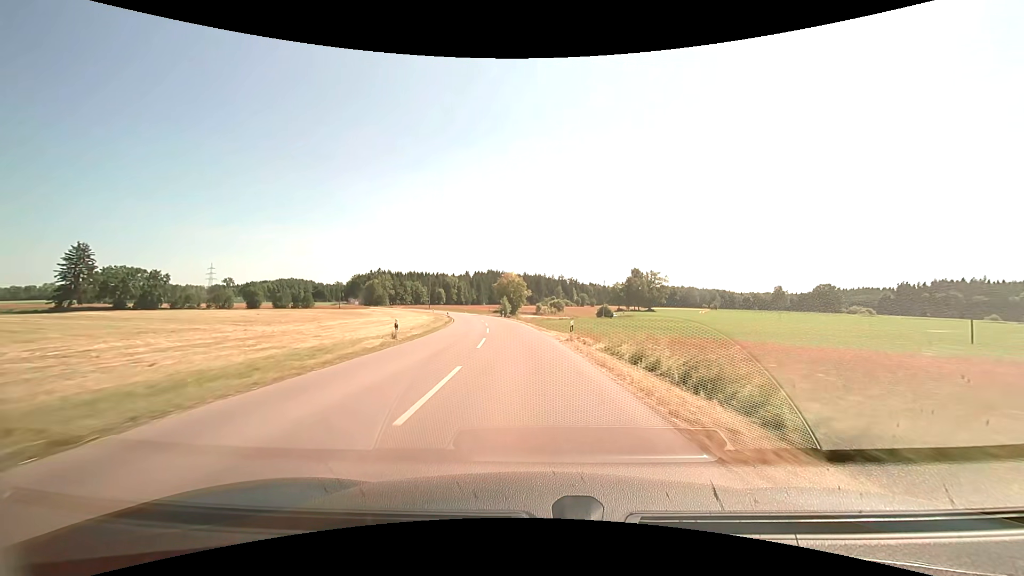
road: tertiary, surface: asphalt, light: Day
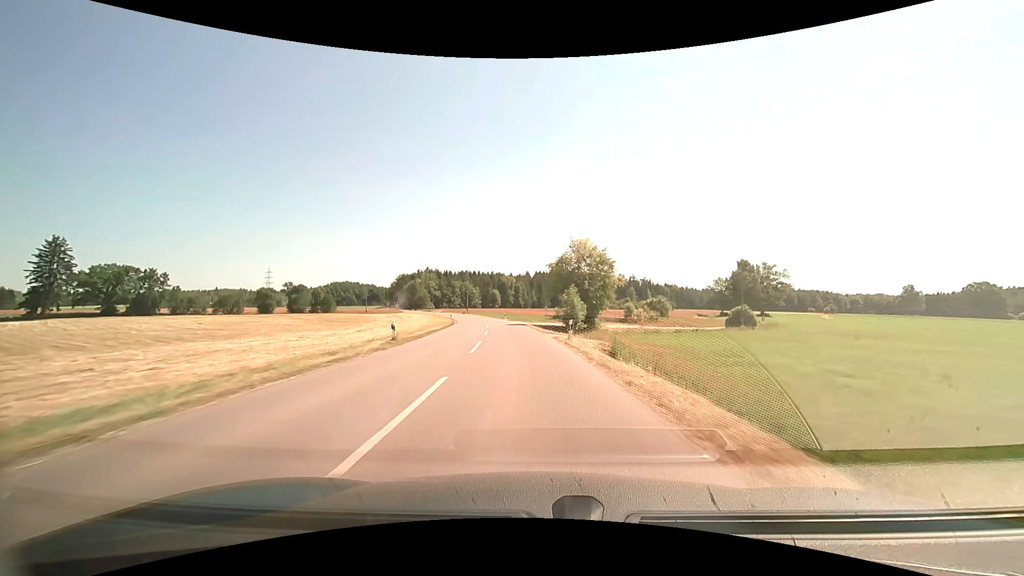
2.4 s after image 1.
(-3.4, +50.0) m; -7°
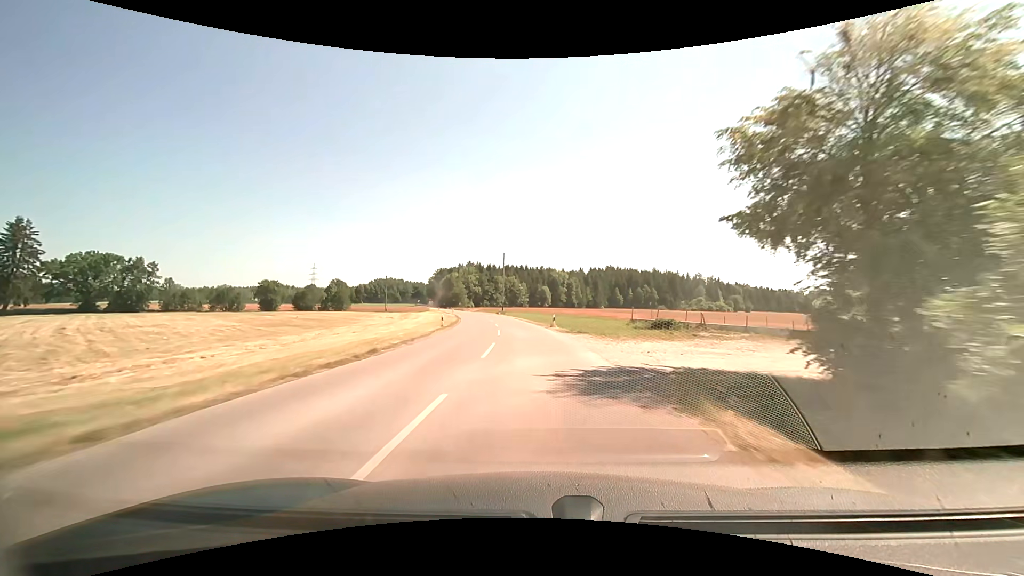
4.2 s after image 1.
(-2.3, +38.3) m; -6°
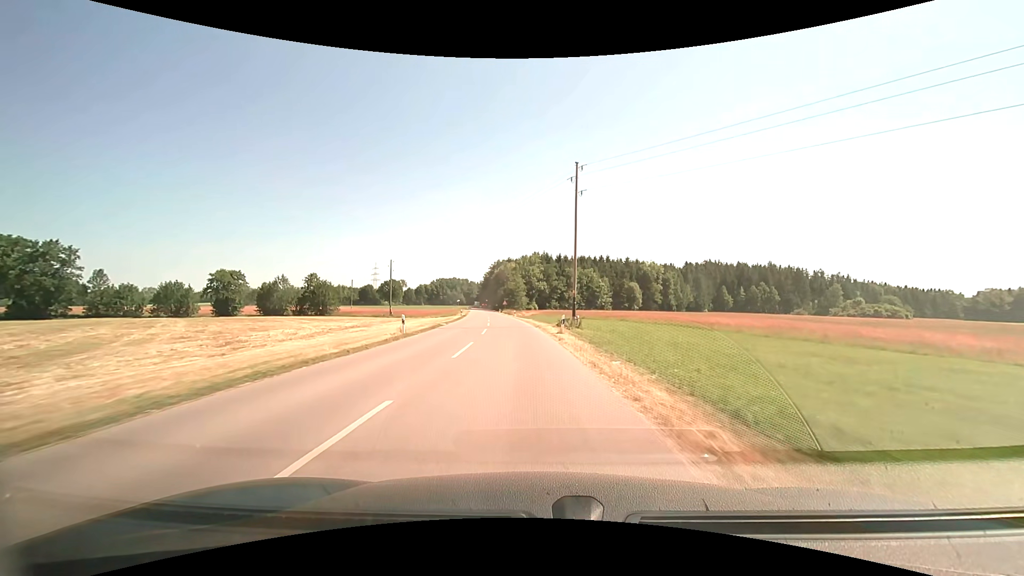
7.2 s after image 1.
(-3.6, +60.1) m; -8°
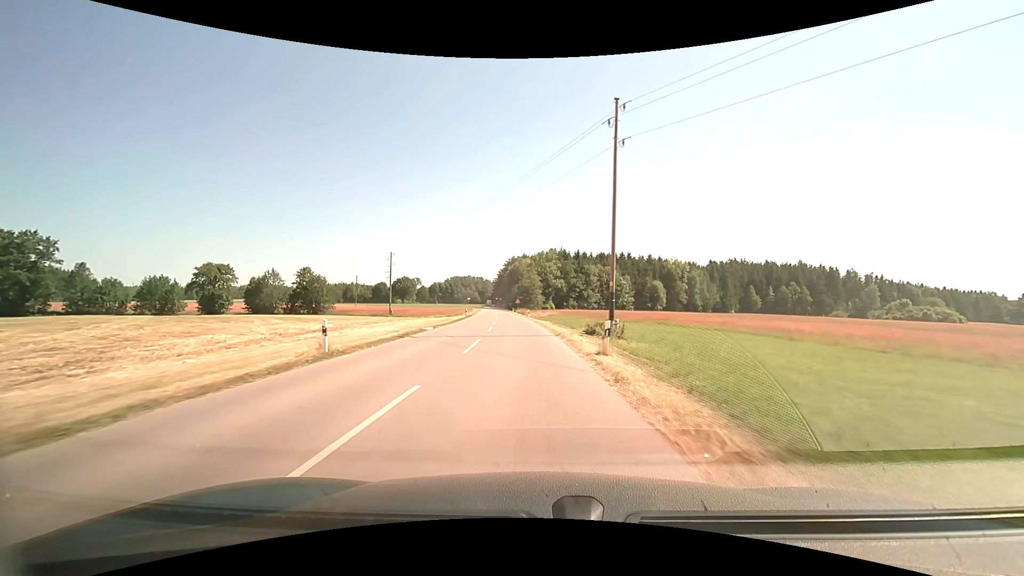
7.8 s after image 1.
(-0.2, +10.8) m; -2°
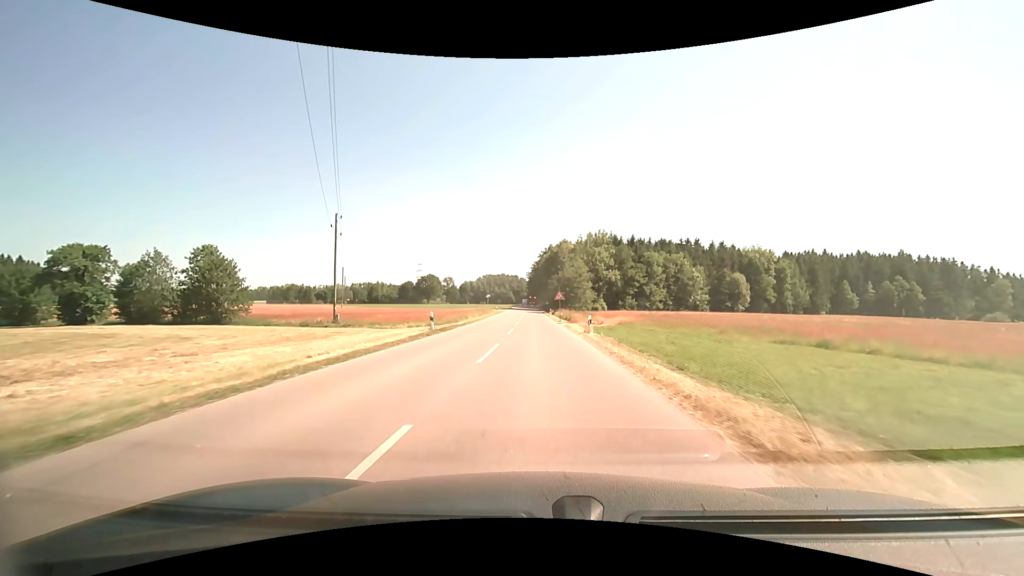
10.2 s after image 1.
(-1.8, +38.3) m; -5°
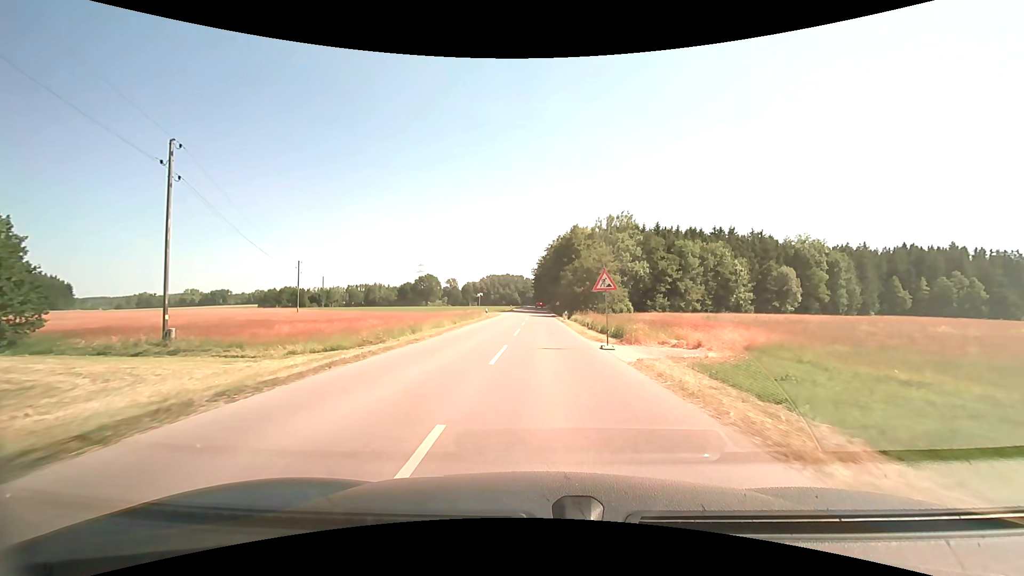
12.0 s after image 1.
(-0.2, +23.6) m; -1°
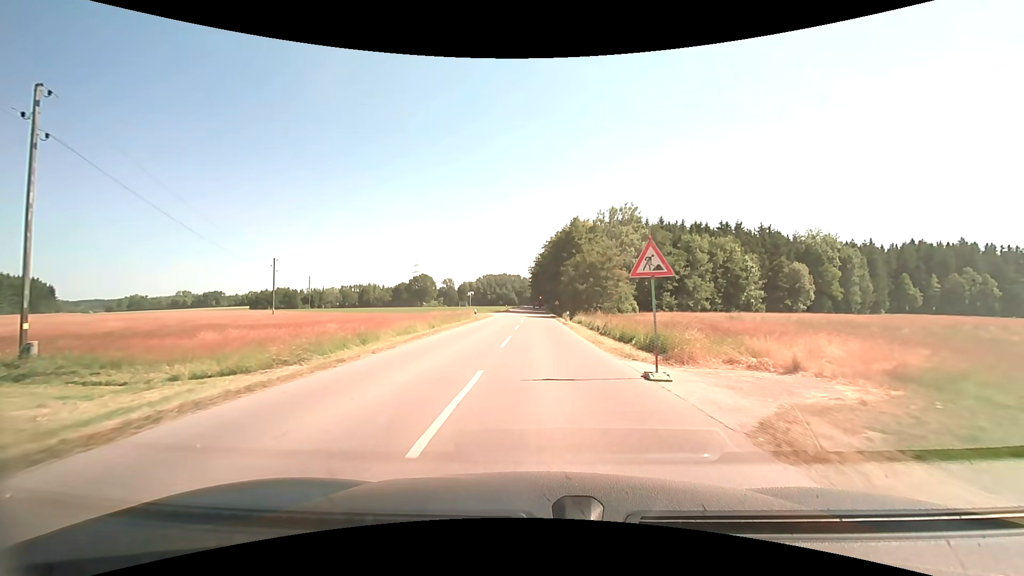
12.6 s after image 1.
(0.0, +7.2) m; 0°
(0, +10) (0, +20) (0, +30) (0, +40) (0, +50) (0, +60) (0, +70) (0, +80) (0, +90) (0, +100) m
